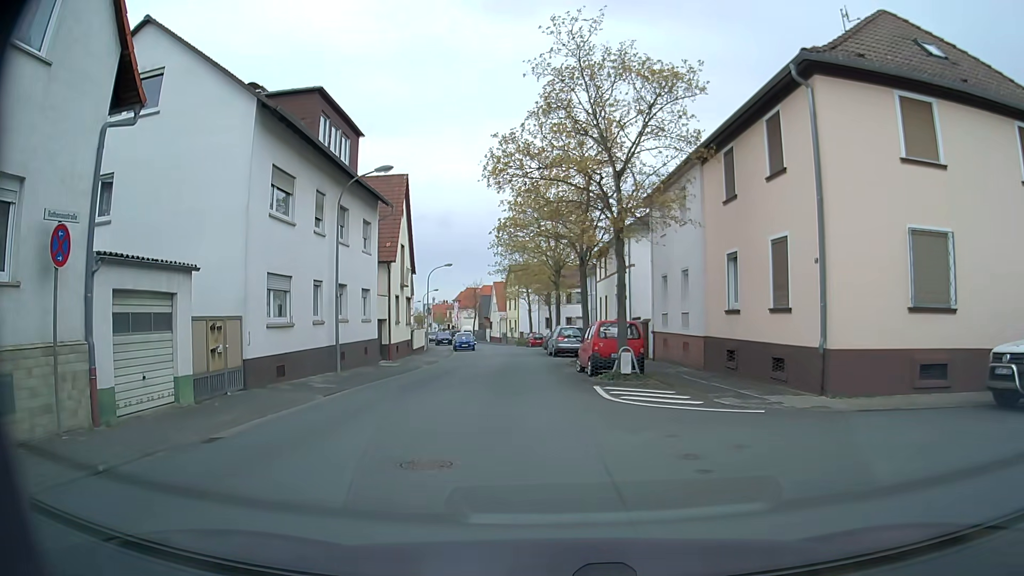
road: residential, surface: asphalt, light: Day
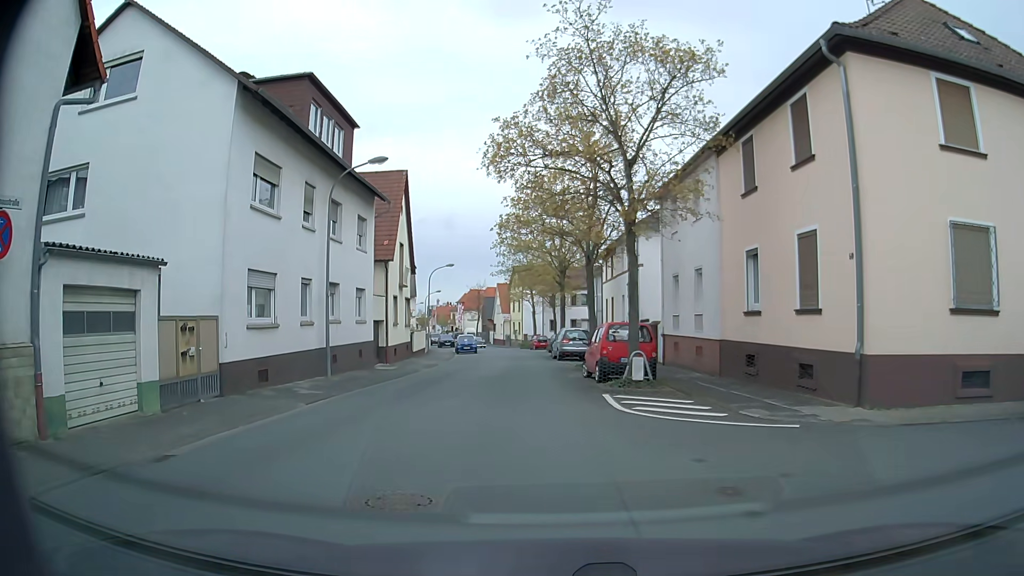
(0.0, +1.5) m; 0°
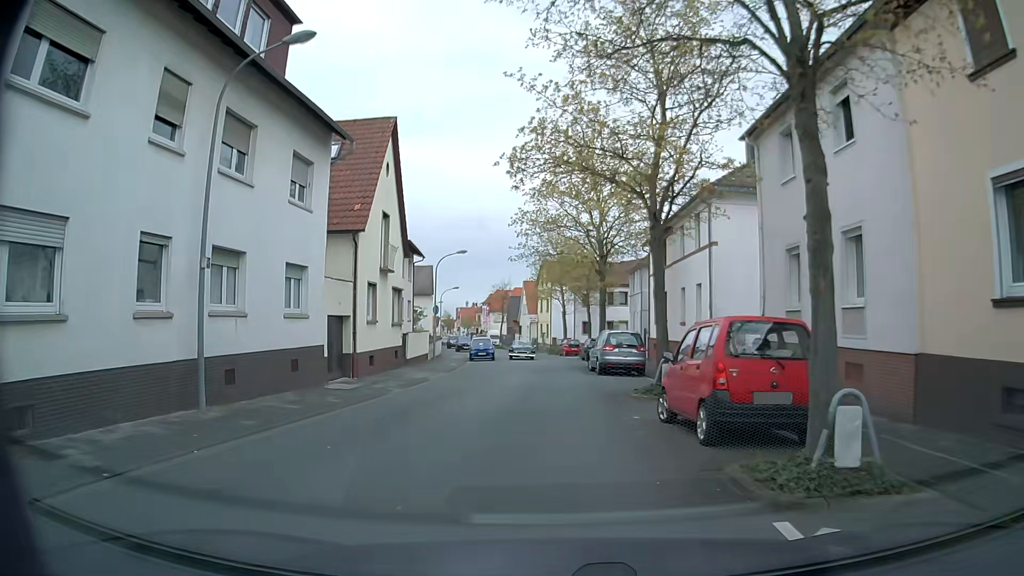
(-0.3, +10.2) m; -3°
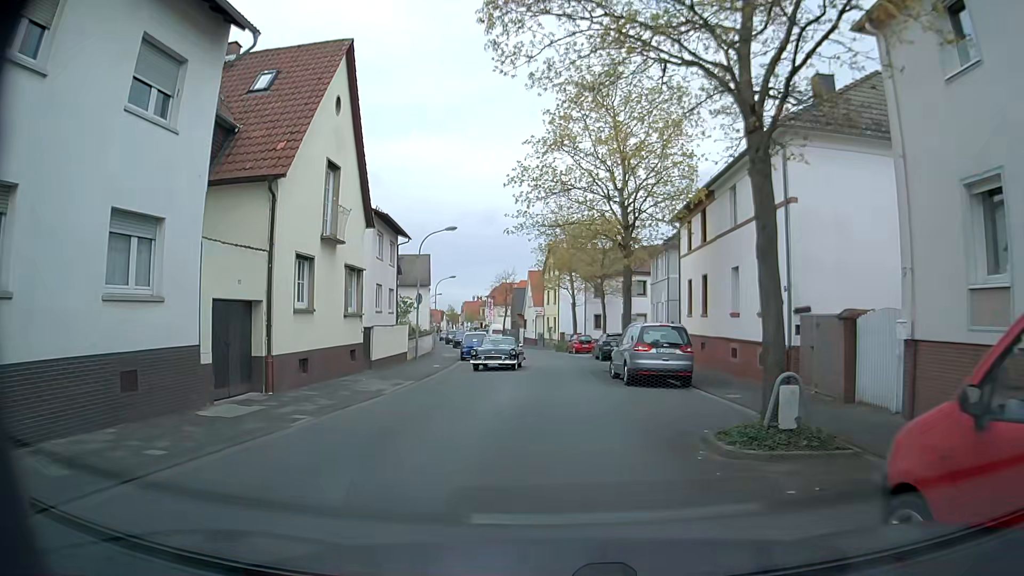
(0.0, +7.7) m; 0°
